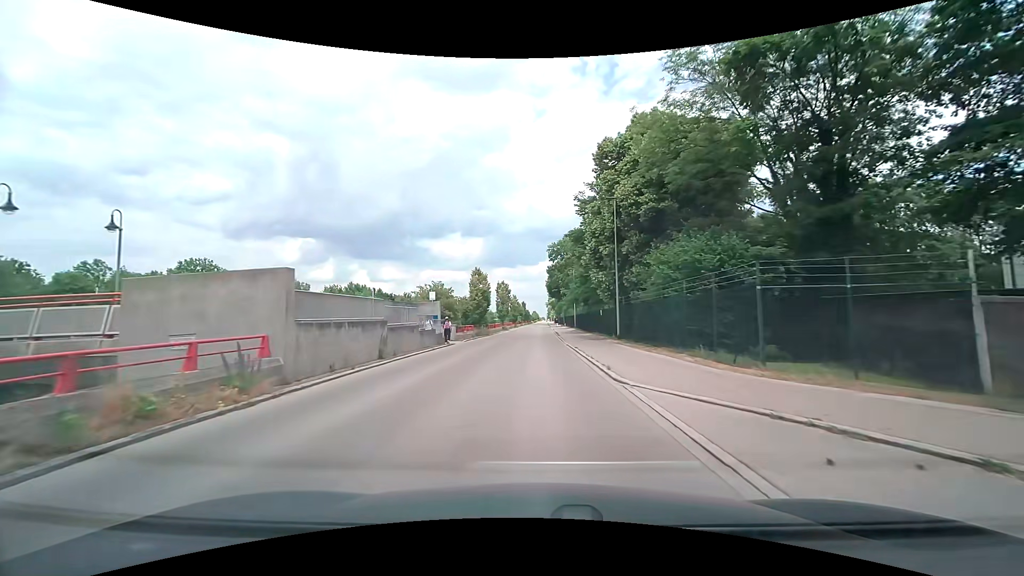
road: tertiary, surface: asphalt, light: Day
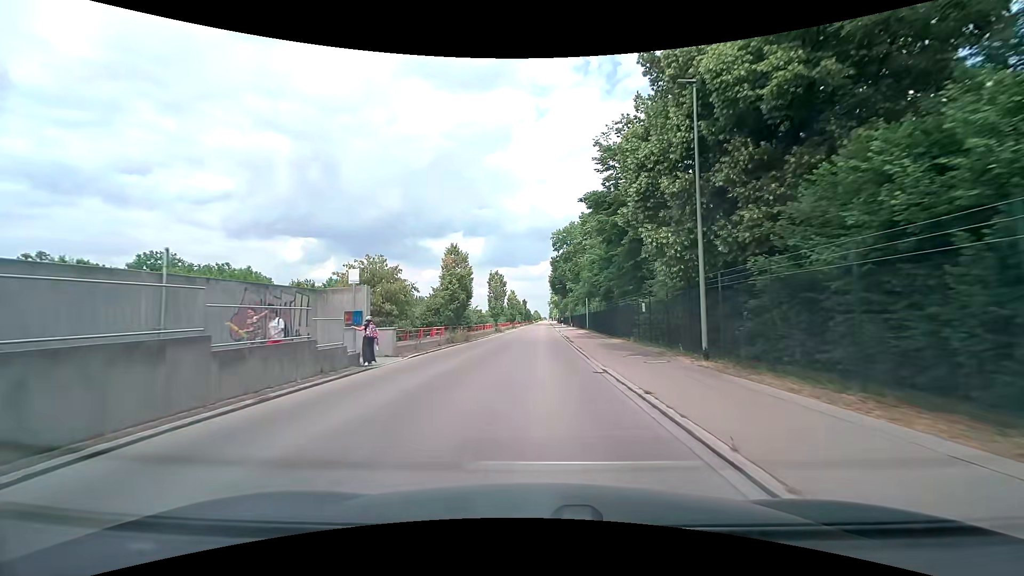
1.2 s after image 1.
(-0.1, +14.8) m; 0°
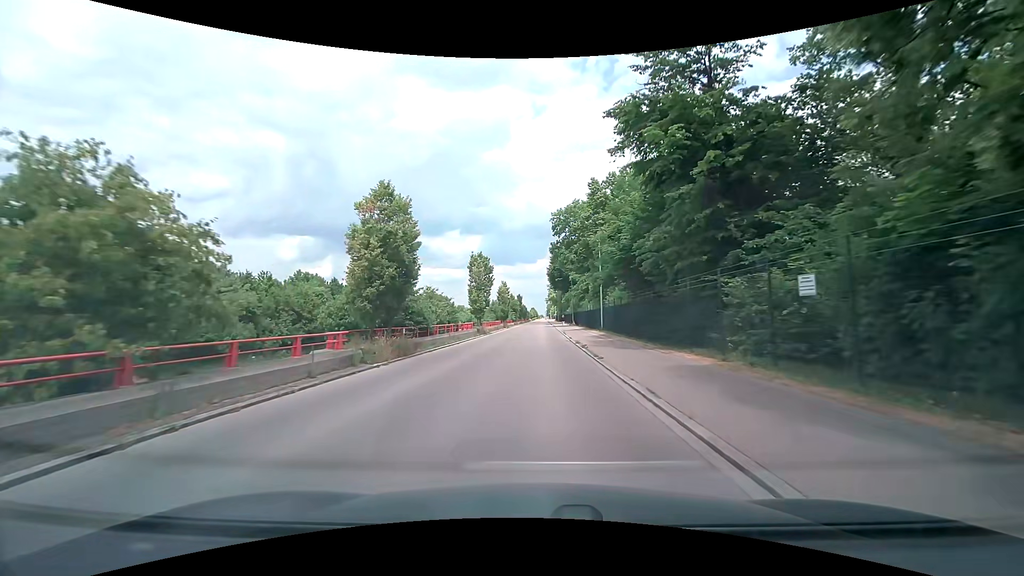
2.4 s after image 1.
(0.0, +14.8) m; 0°
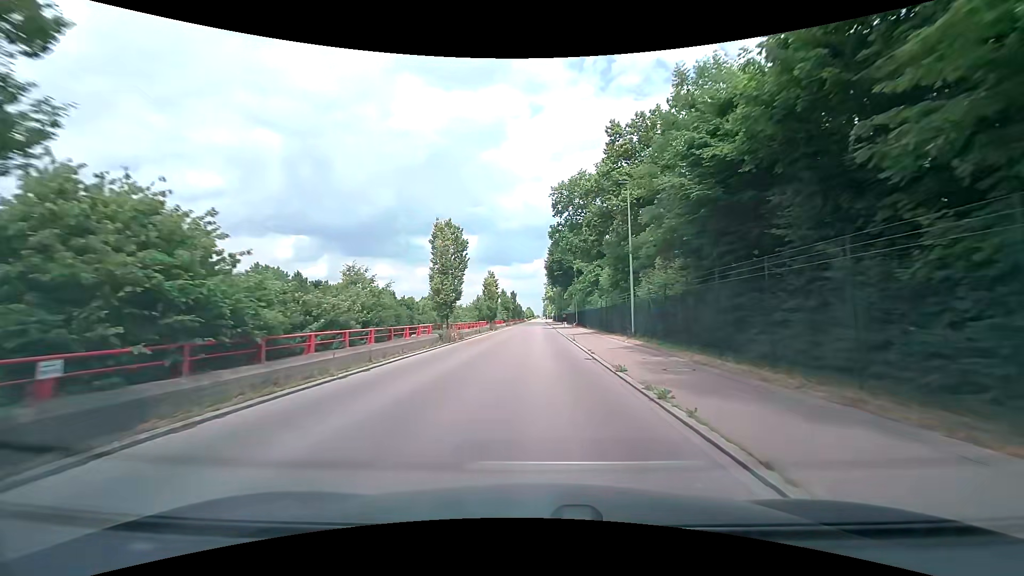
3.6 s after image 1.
(+0.1, +14.7) m; +1°
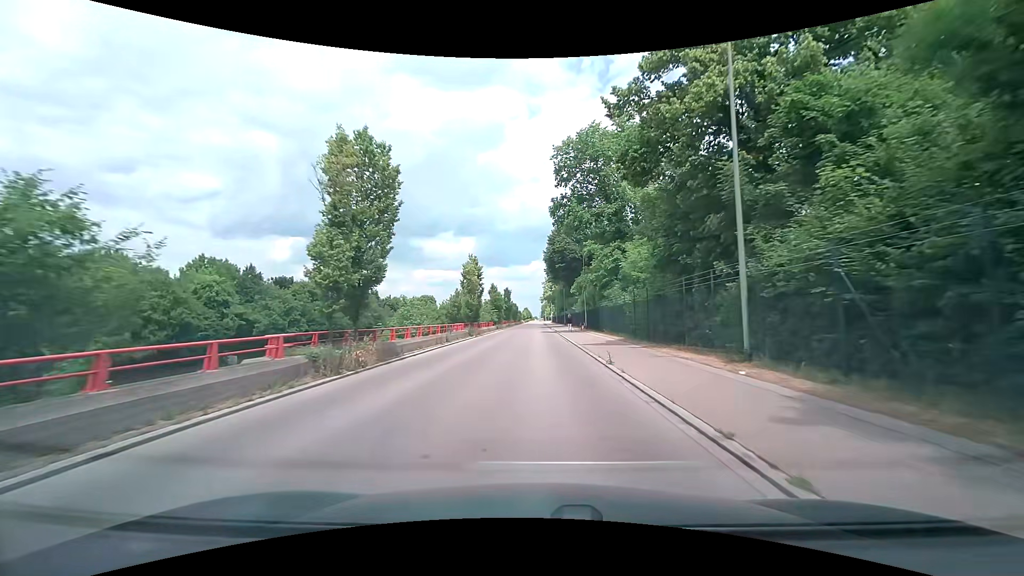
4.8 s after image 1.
(0.0, +14.7) m; 0°
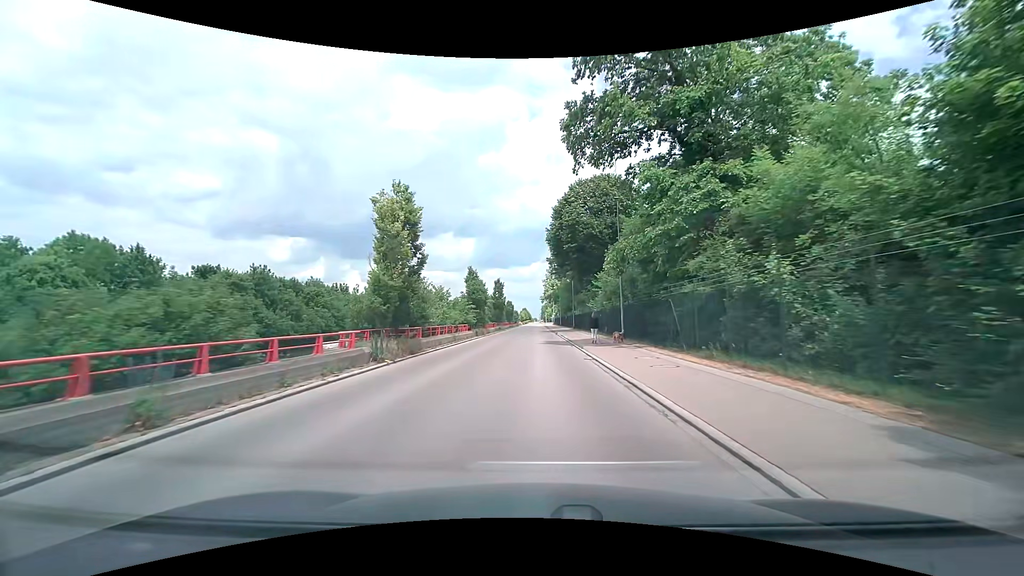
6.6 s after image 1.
(0.0, +21.9) m; 0°
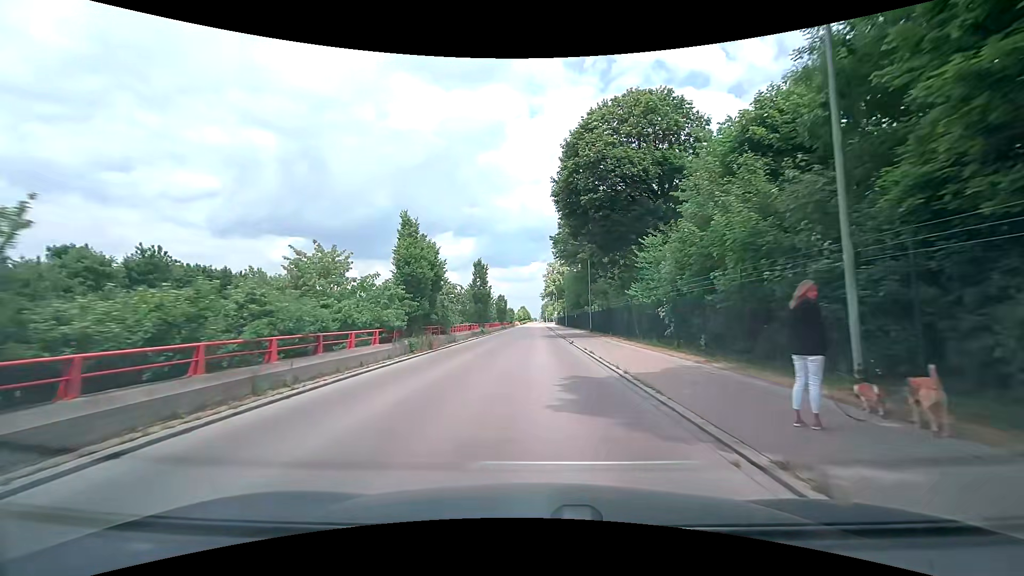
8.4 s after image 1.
(0.0, +21.8) m; 0°
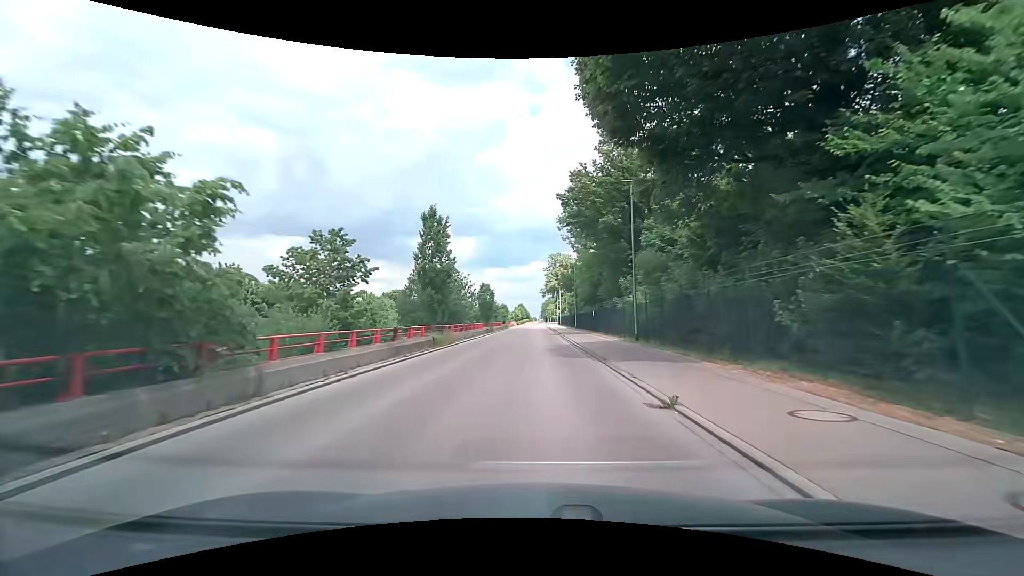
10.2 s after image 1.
(0.0, +21.6) m; 0°
(0, +10) (0, +20) (0, +30) (0, +40) (0, +50) (0, +60) (0, +70) (0, +80) (0, +90) (0, +100) m
